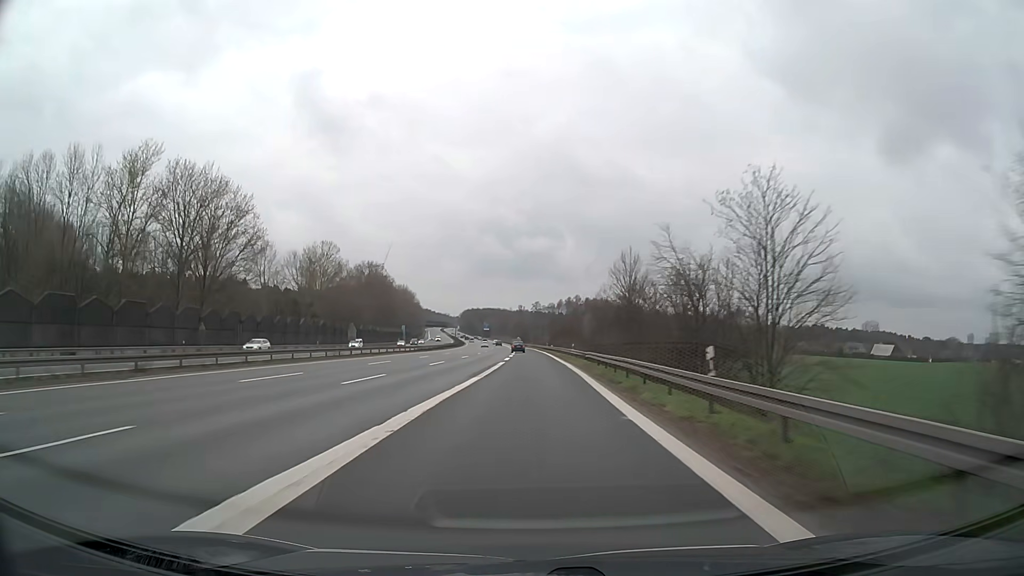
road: motorway_link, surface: asphalt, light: Day
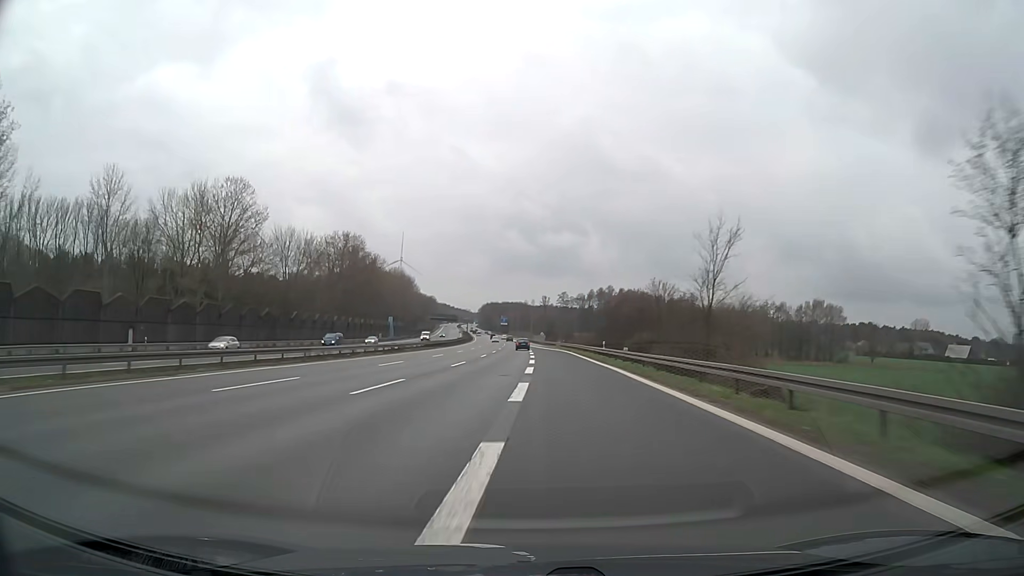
(-0.9, +60.1) m; -2°
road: motorway
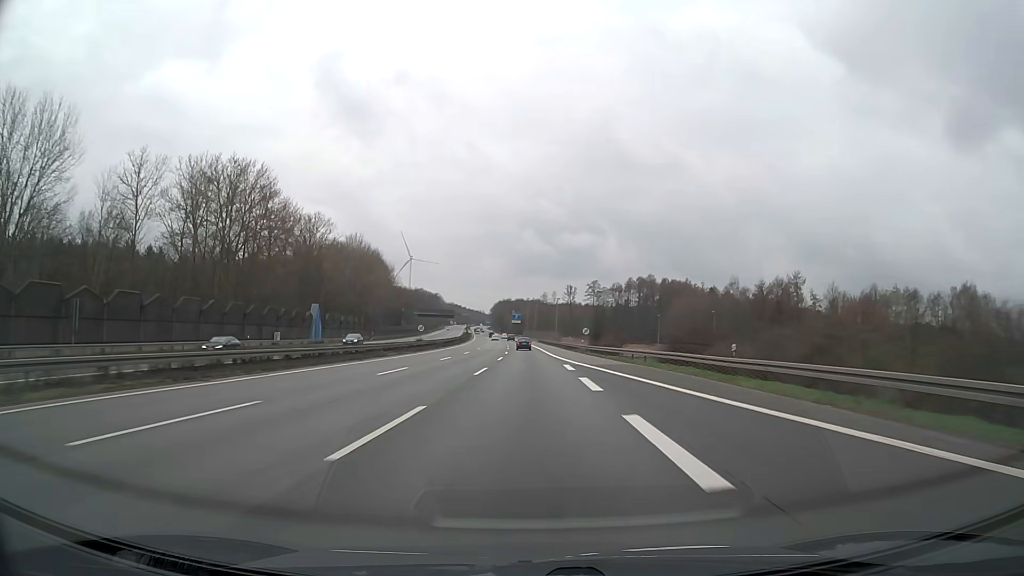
(-1.4, +80.9) m; -1°
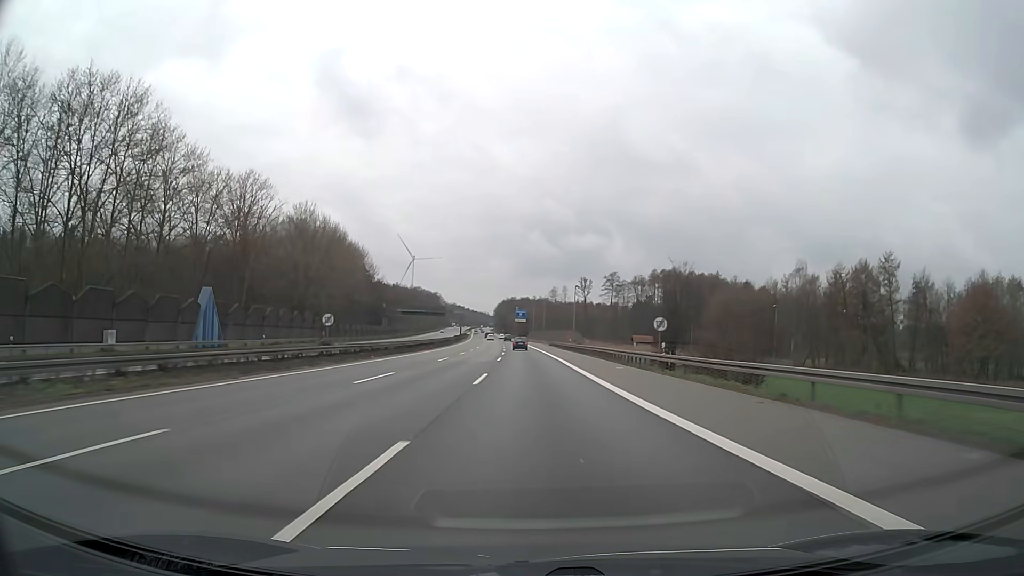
(-0.2, +40.9) m; 0°
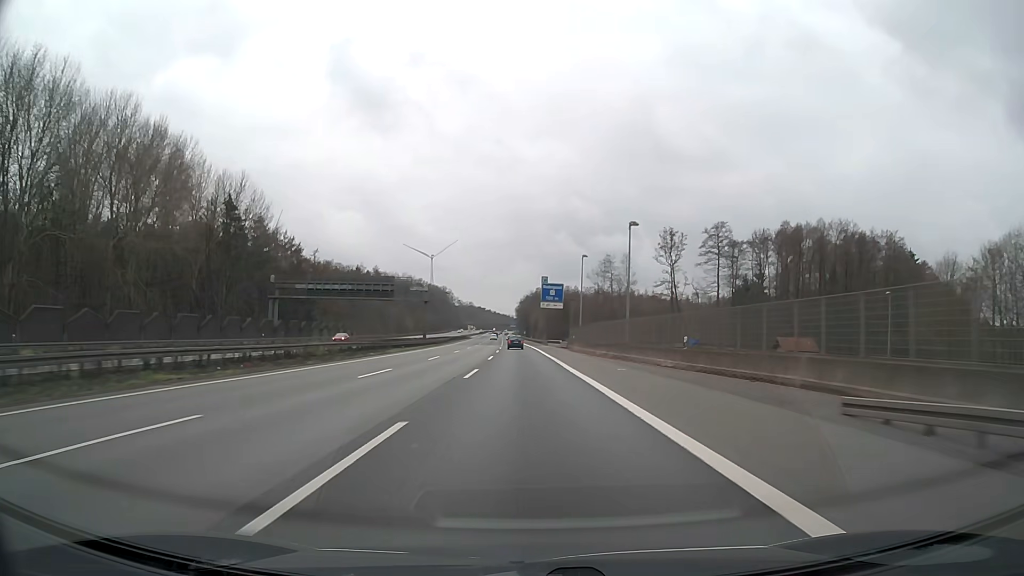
(-1.6, +104.2) m; -2°
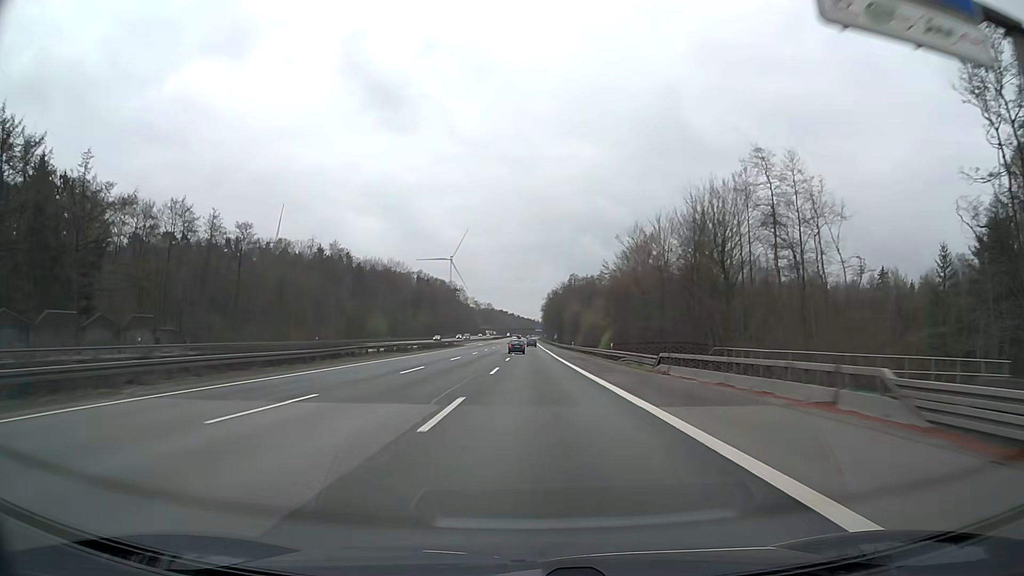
(-1.7, +84.9) m; -2°
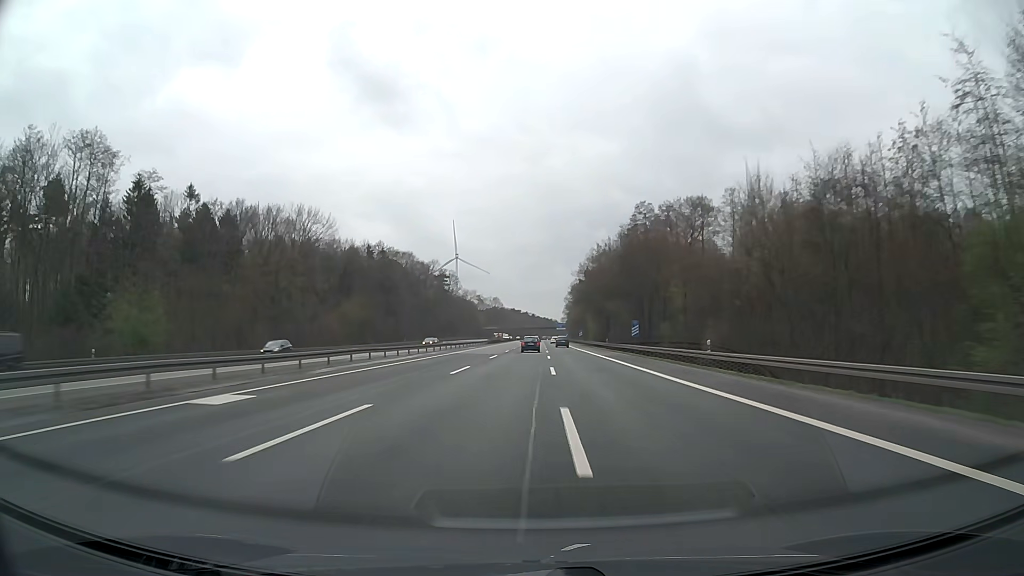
(-1.8, +111.3) m; -1°
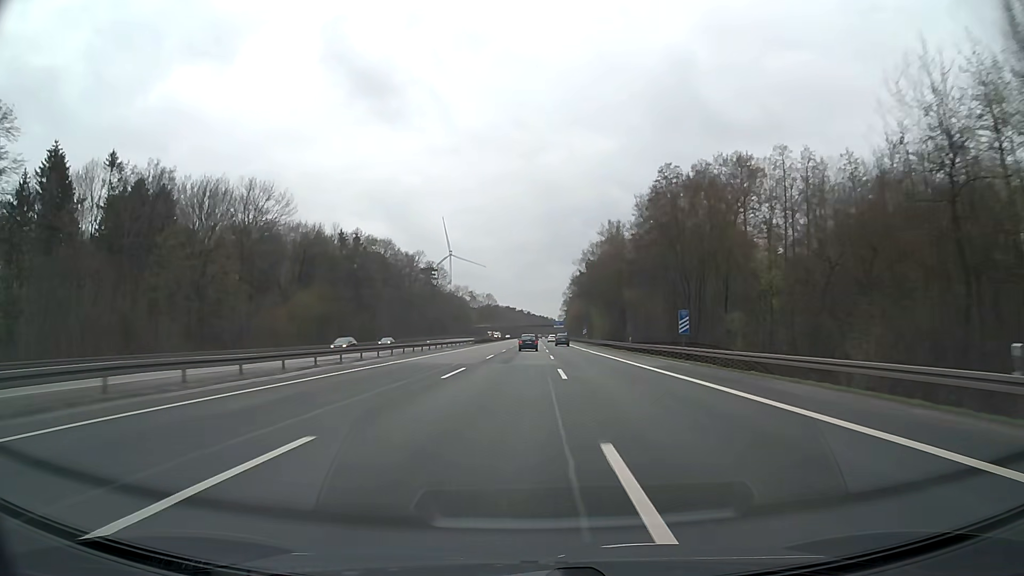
(+0.1, +22.5) m; 0°
(0, +10) (0, +20) (0, +30) (0, +40) (0, +50) (0, +60) (0, +70) (0, +80) (+1, +90) (+1, +100) m
